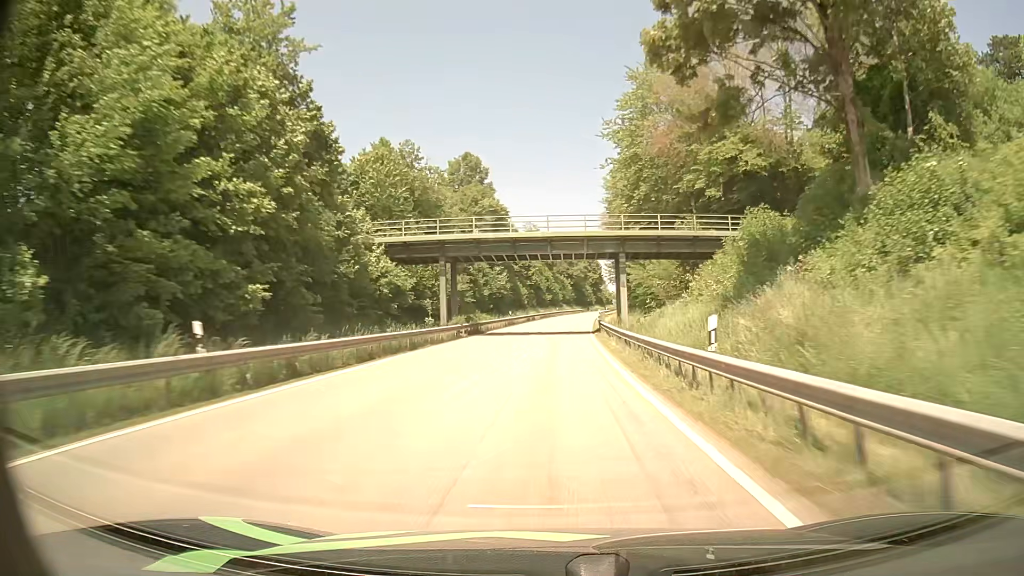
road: secondary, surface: asphalt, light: Day
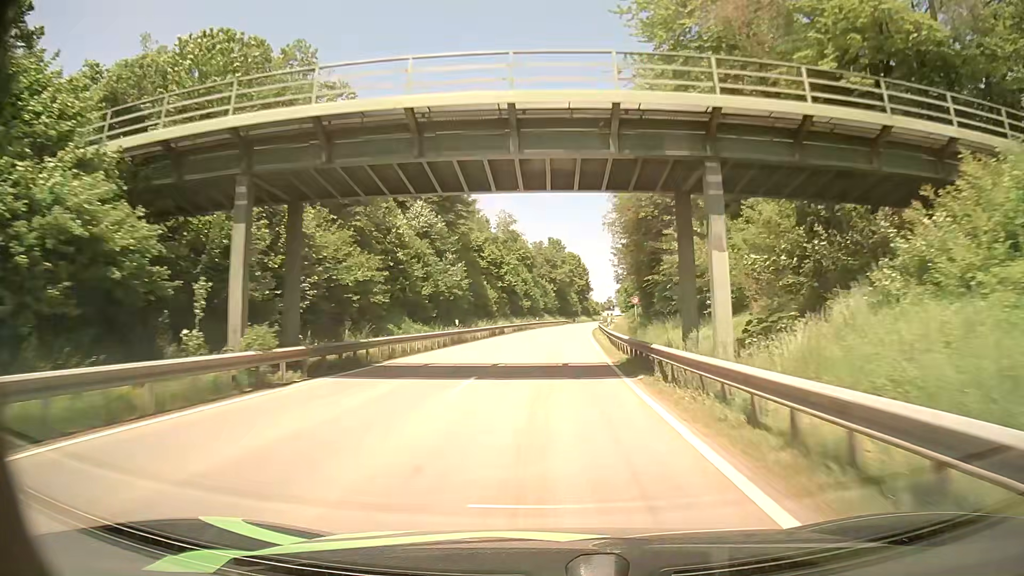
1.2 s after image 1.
(+0.4, +25.5) m; +2°
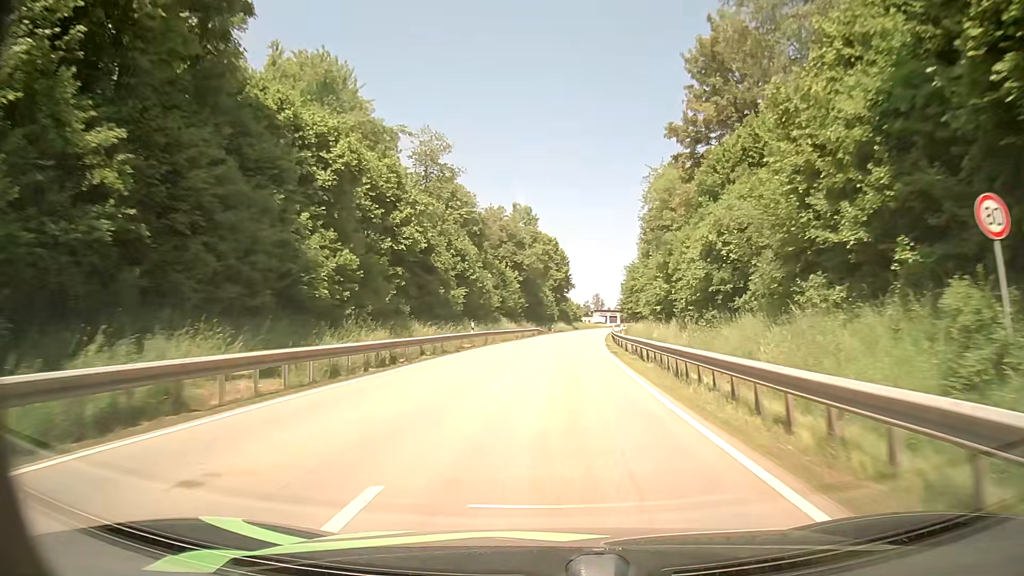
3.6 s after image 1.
(+0.7, +47.9) m; +1°
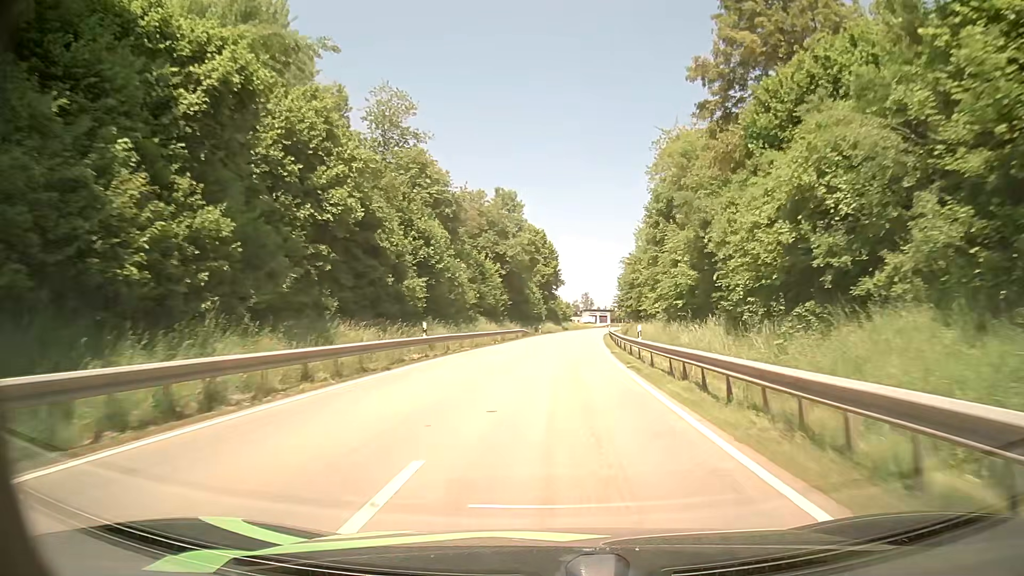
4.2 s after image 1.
(+0.3, +11.1) m; +2°
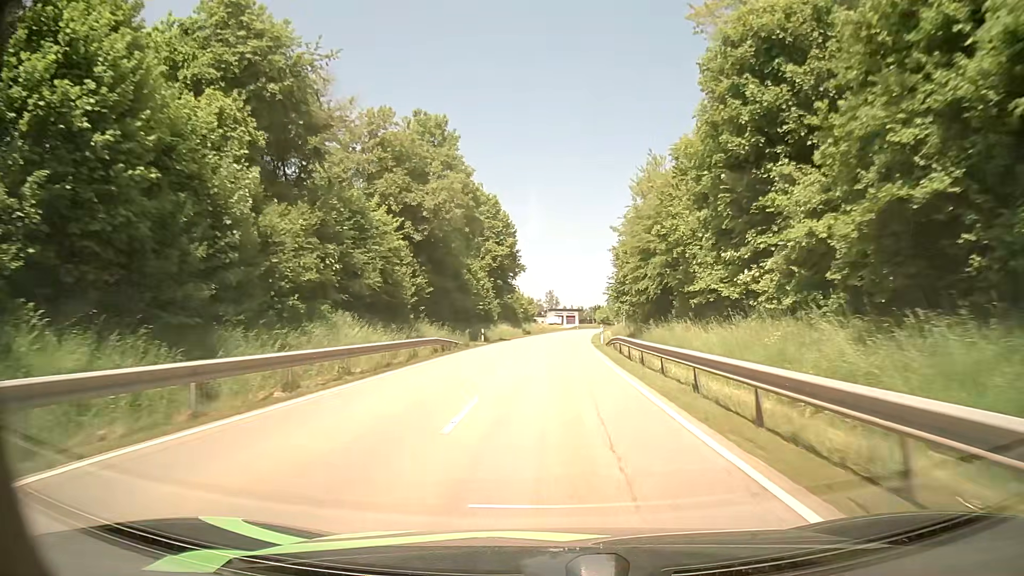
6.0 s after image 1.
(+1.0, +32.2) m; +3°
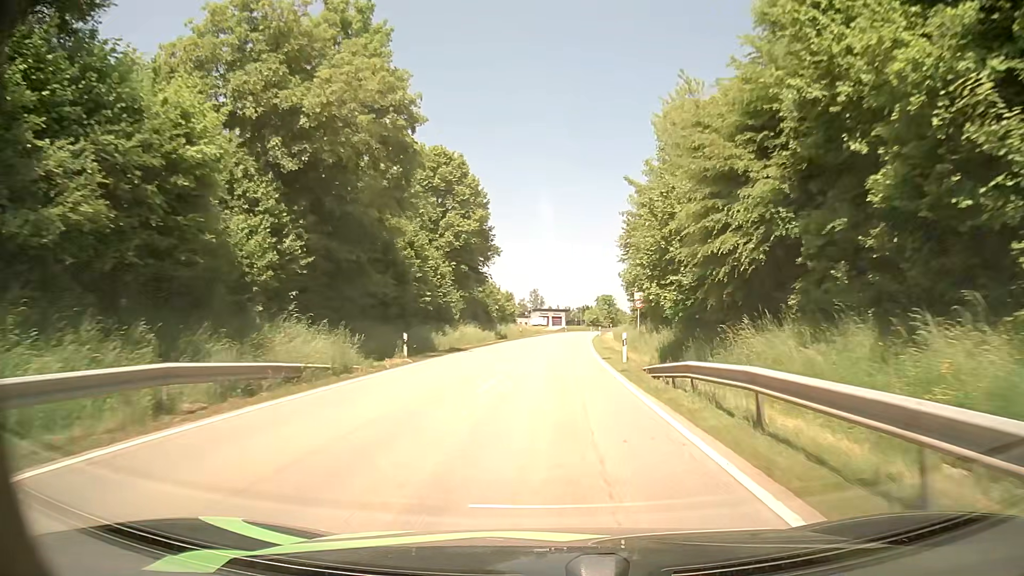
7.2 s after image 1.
(+0.3, +20.6) m; +1°
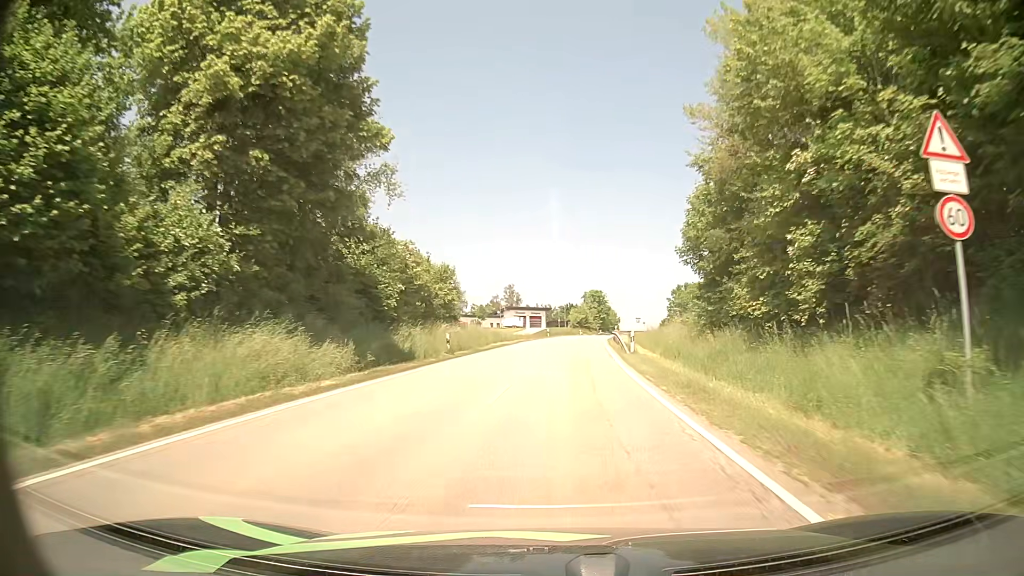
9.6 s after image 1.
(+0.8, +39.0) m; +1°
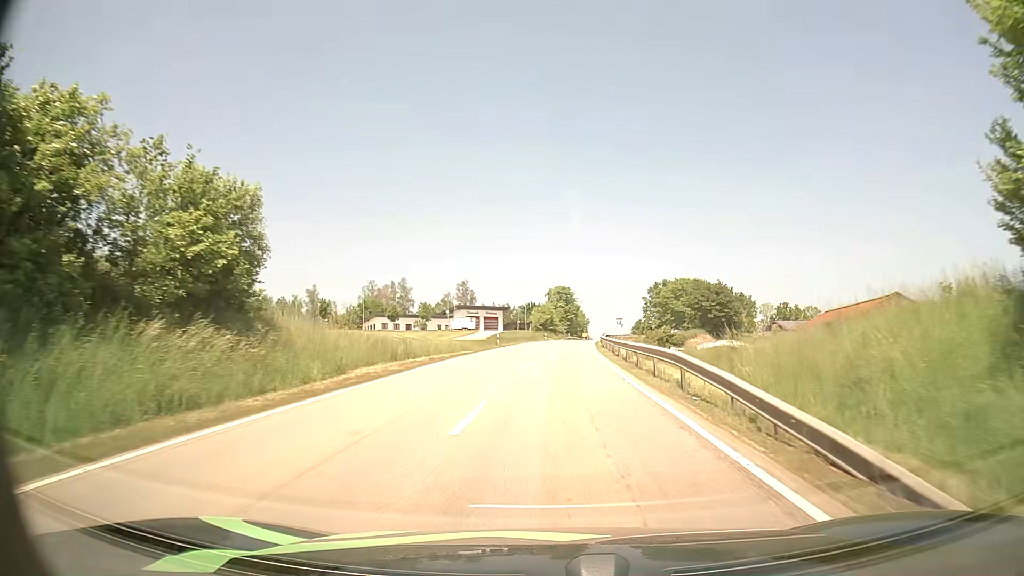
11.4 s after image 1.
(+1.1, +28.4) m; +4°
(0, +10) (0, +20) (0, +30) (+1, +40) (+1, +50) (+2, +60) (+3, +70) (+3, +80) (+4, +90) (+5, +100) m
